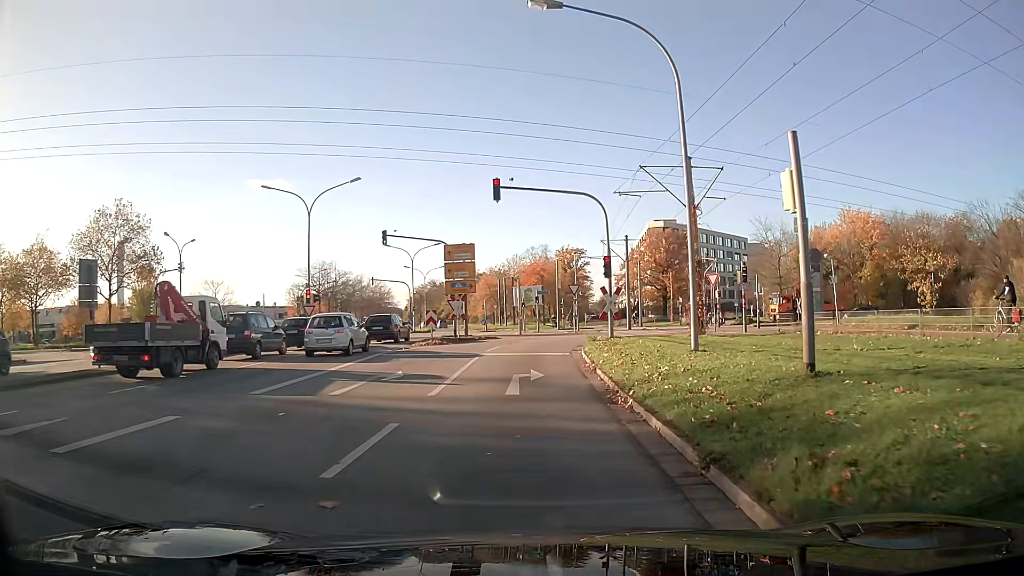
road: tertiary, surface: asphalt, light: Day
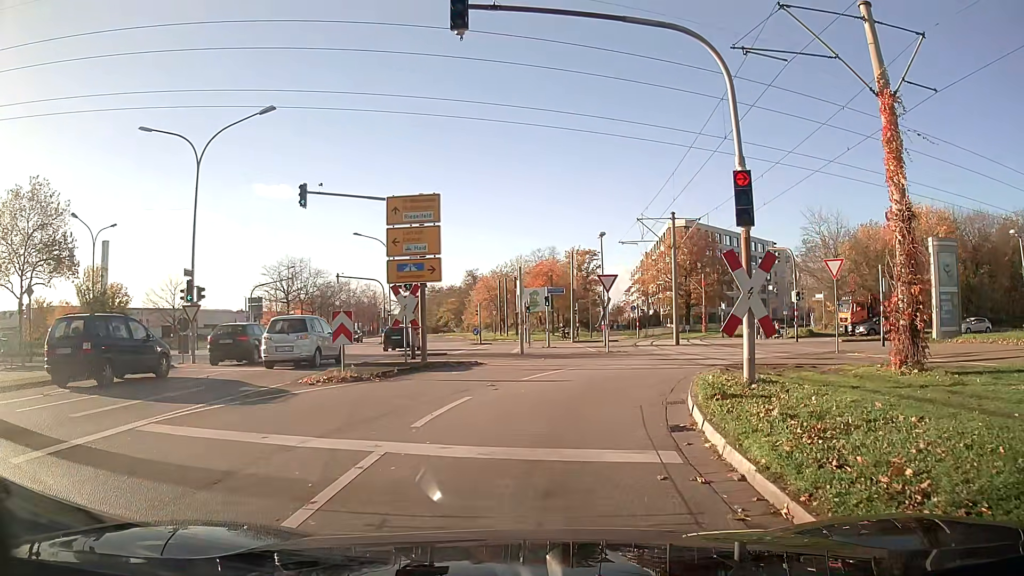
(-0.1, +14.9) m; -1°
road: tertiary_link
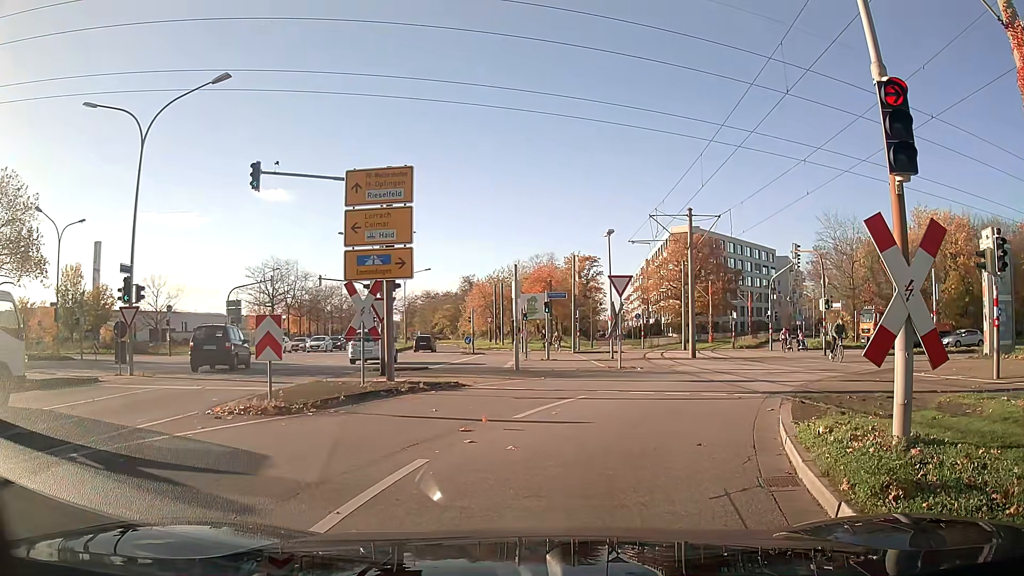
(0.0, +4.0) m; 0°
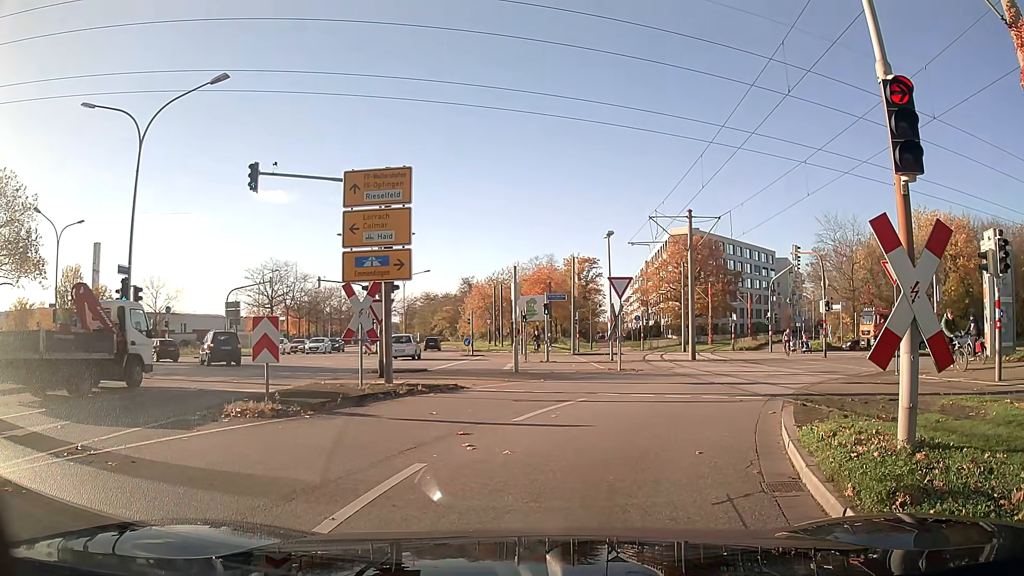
(0.0, +0.2) m; 0°
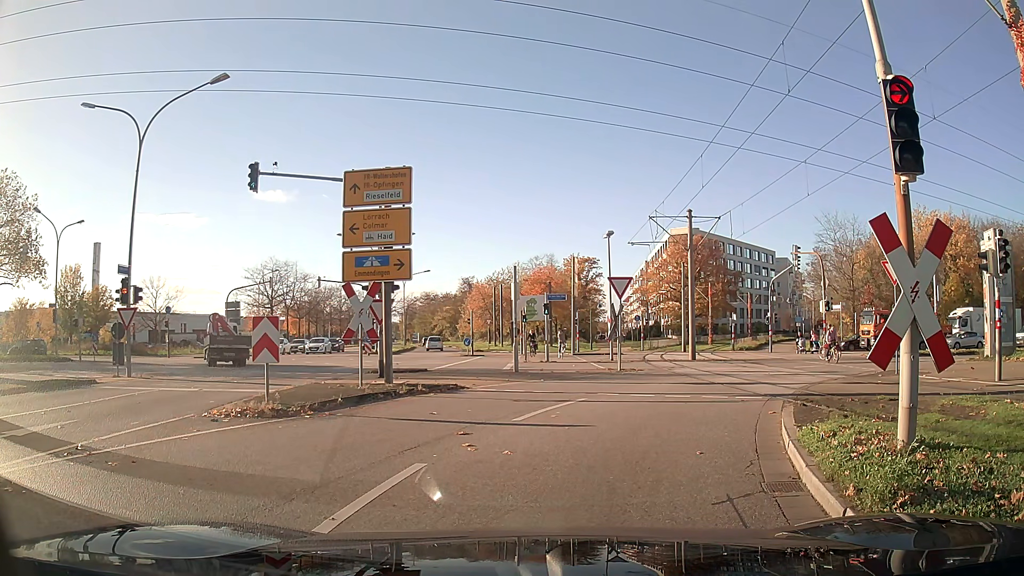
(0.0, 0.0) m; 0°
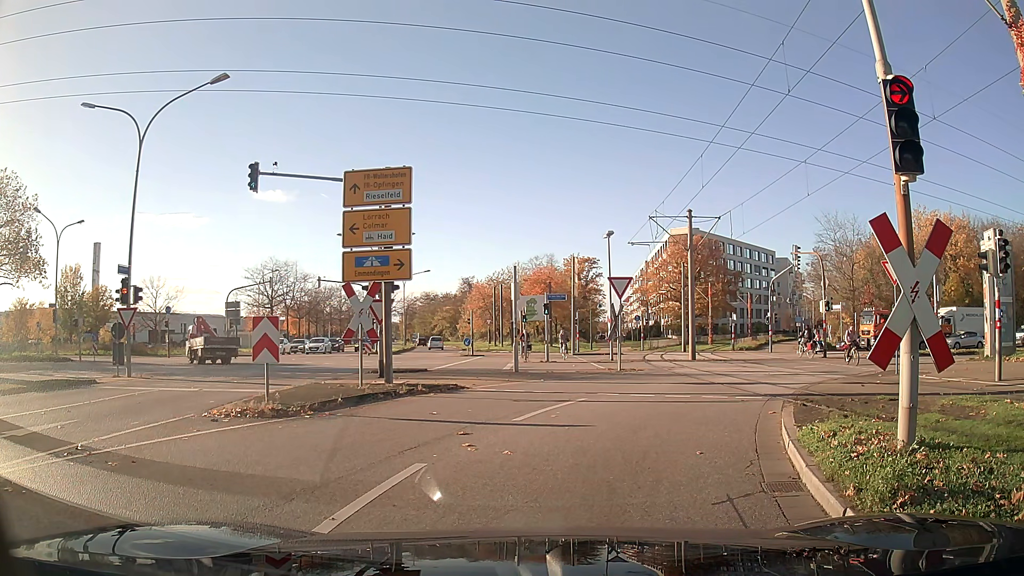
(0.0, 0.0) m; 0°
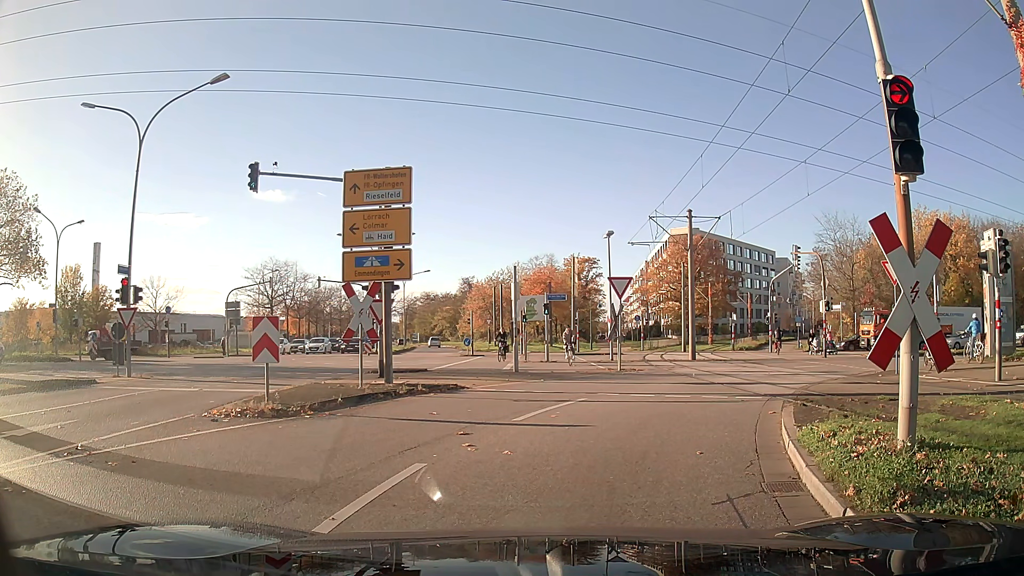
(0.0, 0.0) m; 0°
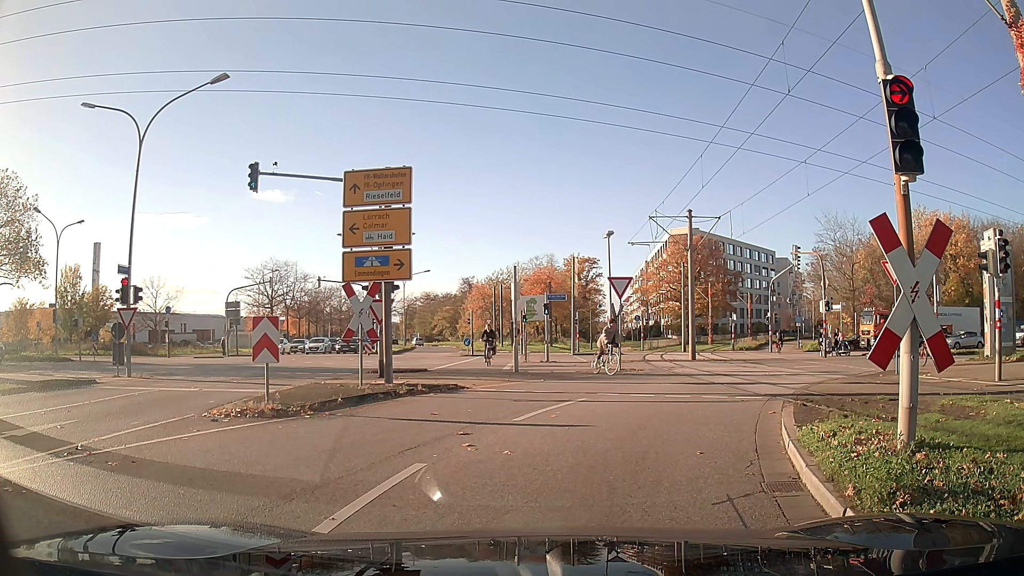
(0.0, 0.0) m; 0°
